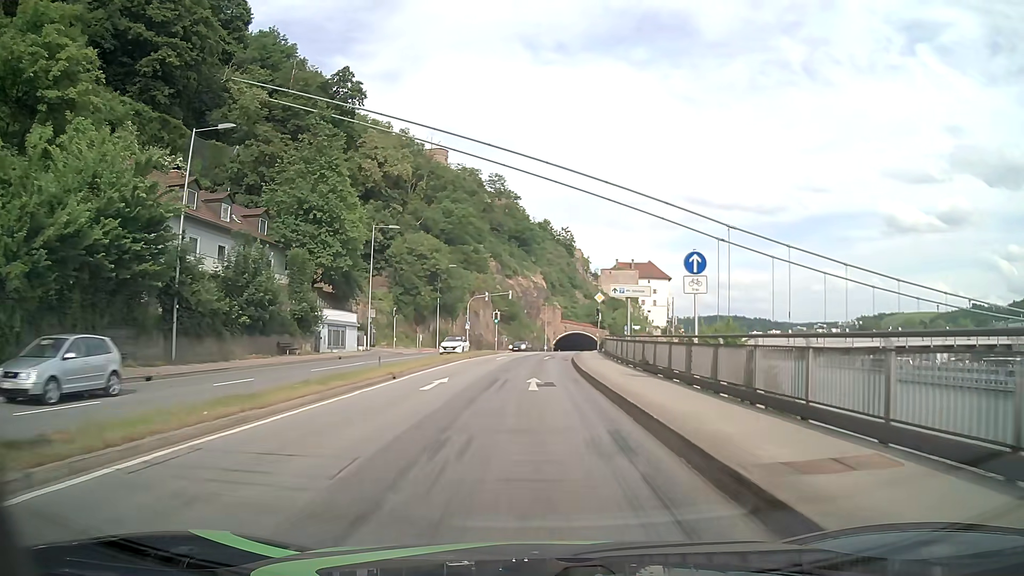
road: primary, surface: asphalt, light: Day
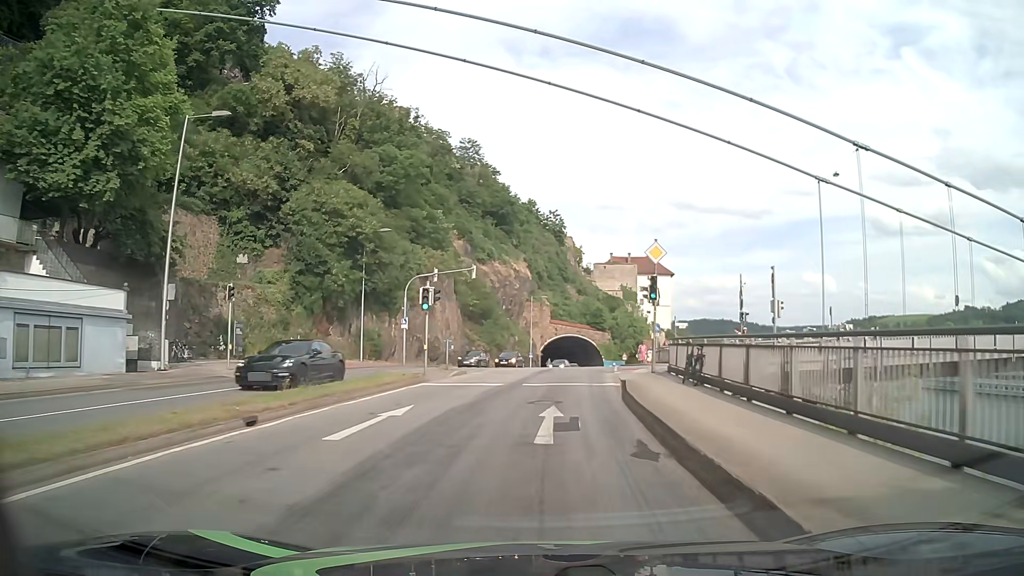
(+0.2, +30.2) m; +2°
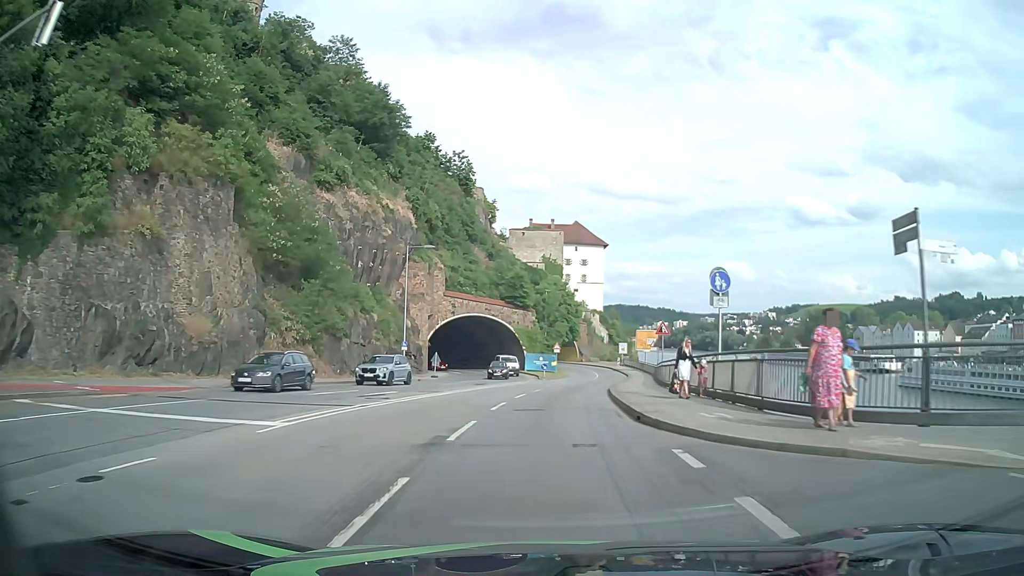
(+2.4, +37.7) m; +7°
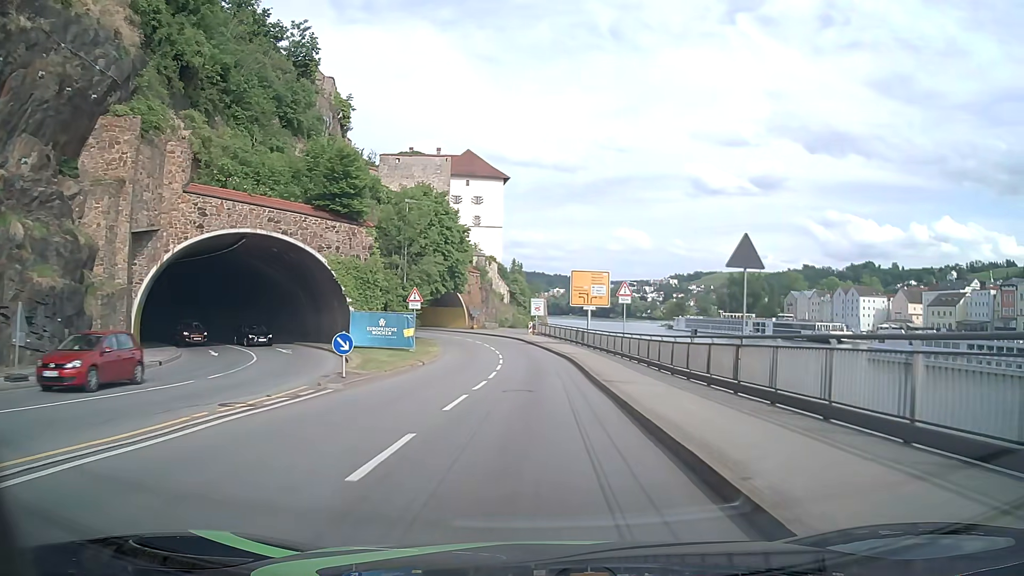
(+3.0, +39.0) m; +9°
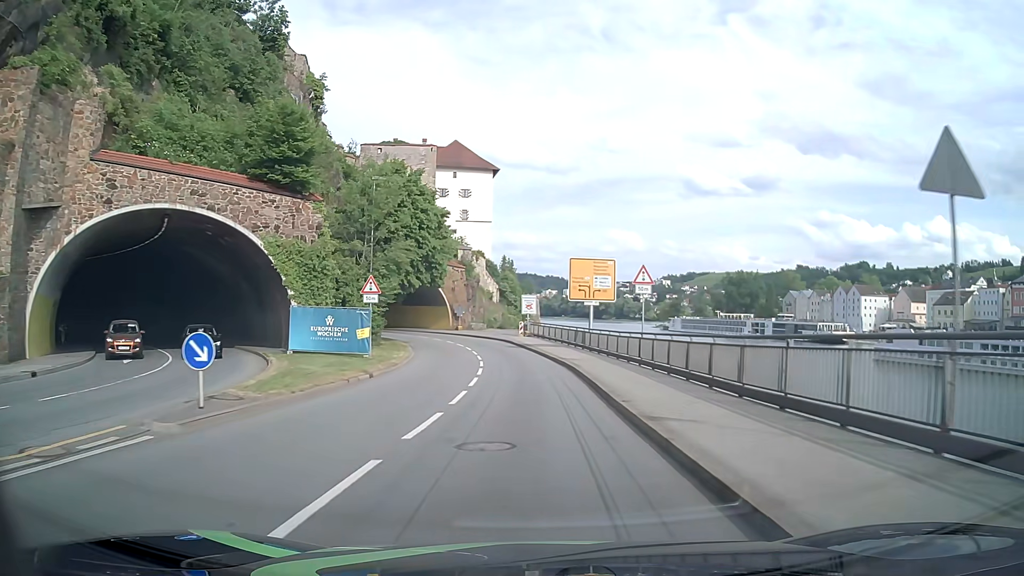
(+0.1, +7.9) m; +1°
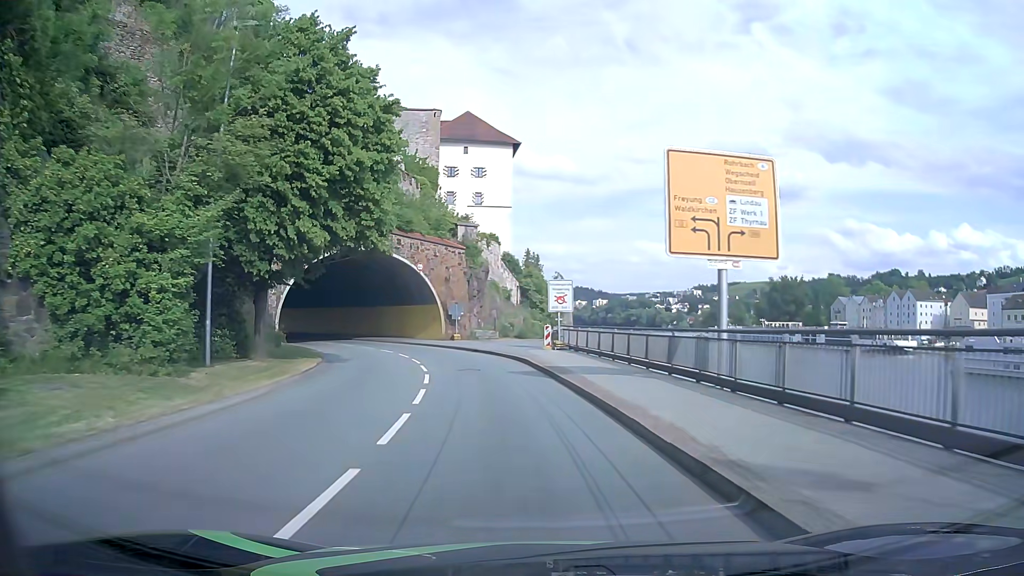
(-0.3, +23.5) m; -2°
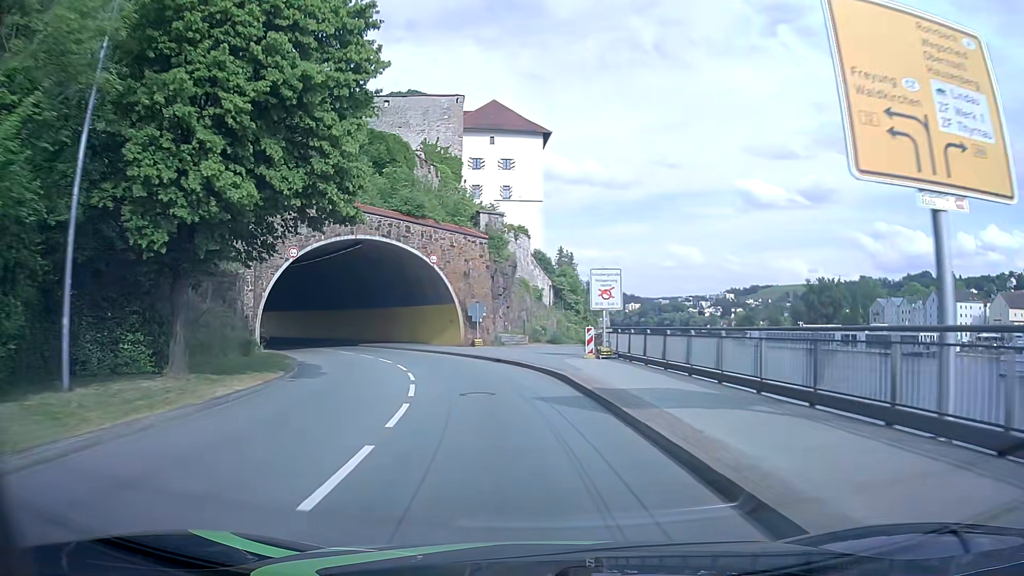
(-0.2, +7.7) m; -3°
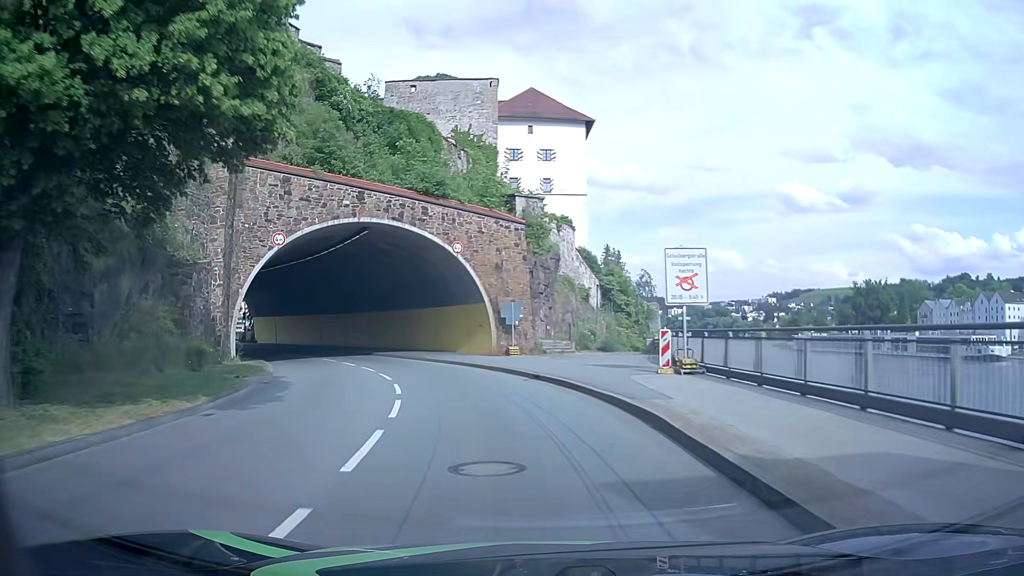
(-0.2, +7.6) m; -3°
(-1, +10) (-2, +20) (-6, +29) (-11, +38) (-17, +46) (-24, +53) (-31, +60) (-39, +65) (-48, +71) (-56, +77) m
